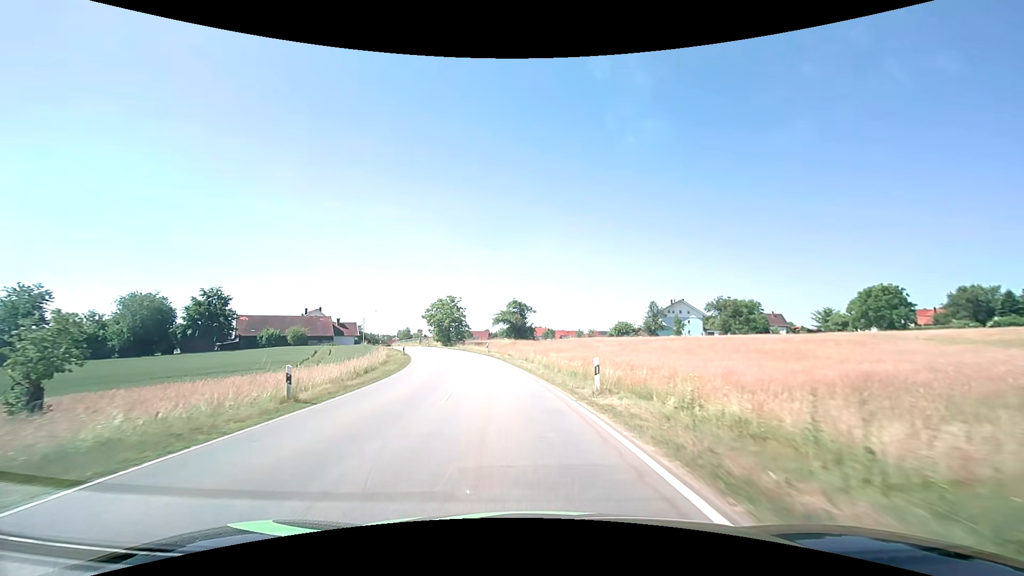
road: tertiary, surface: asphalt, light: Day
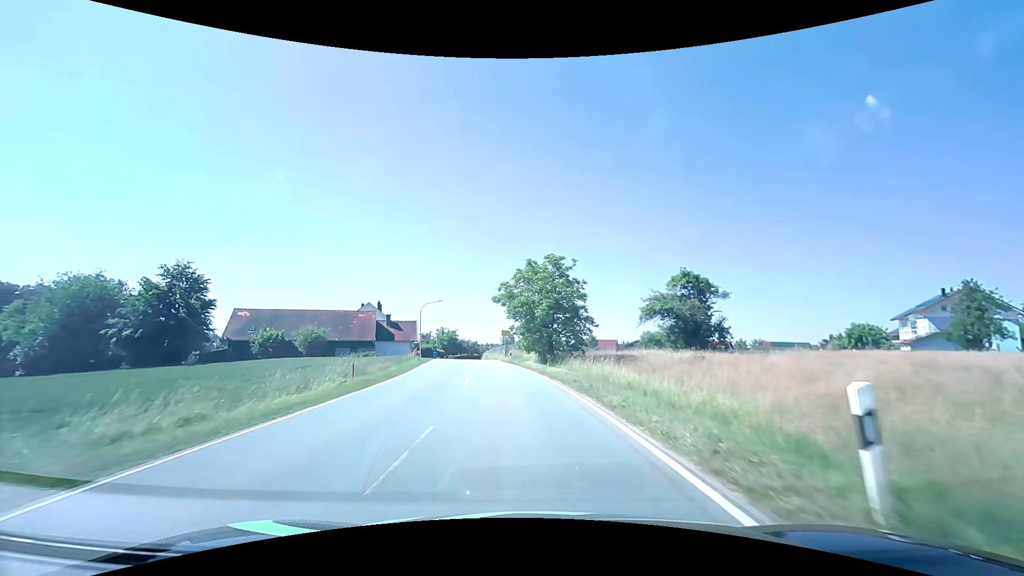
(-5.4, +43.7) m; -14°
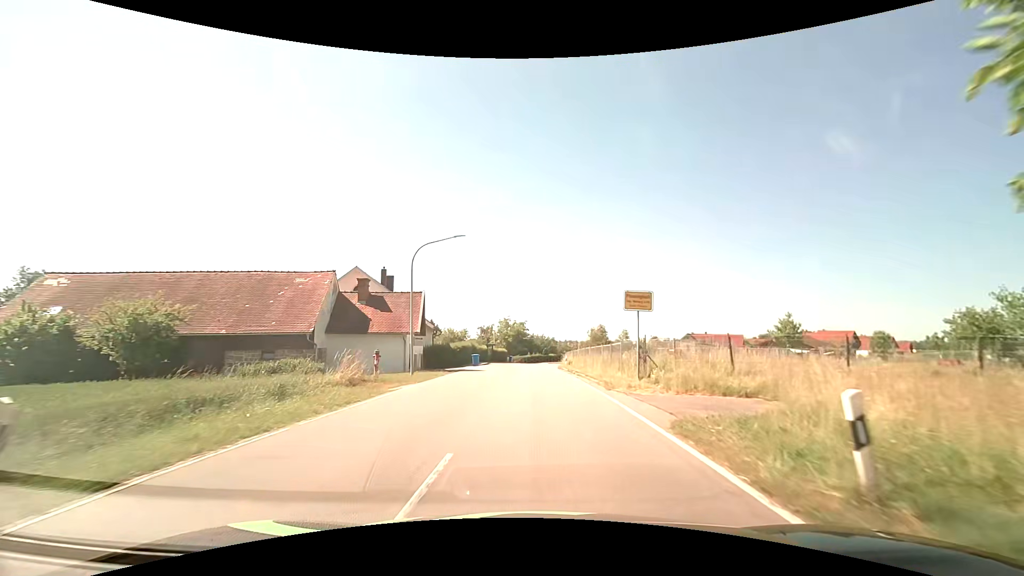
(-3.6, +37.9) m; -9°
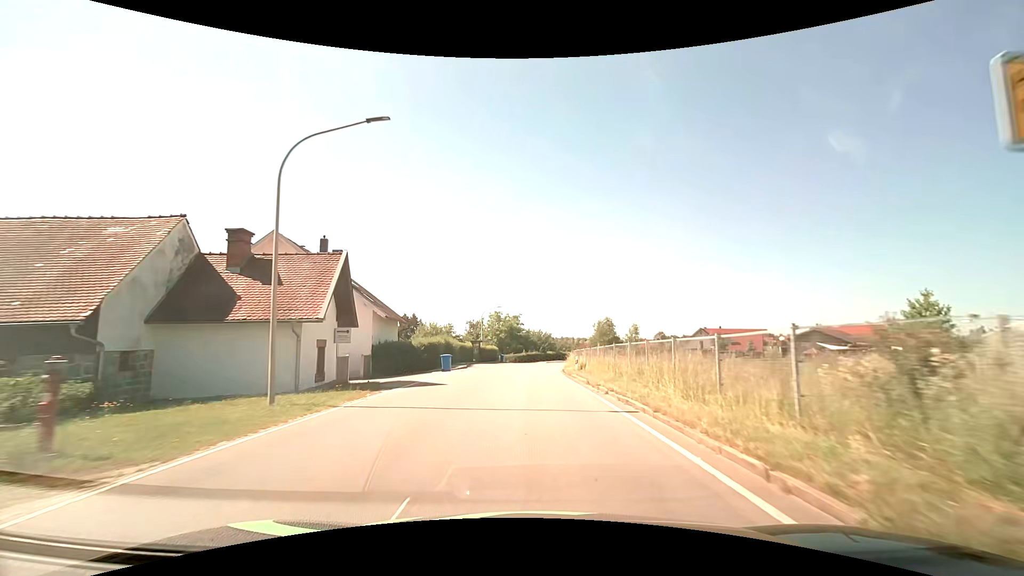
(+0.1, +13.9) m; +1°
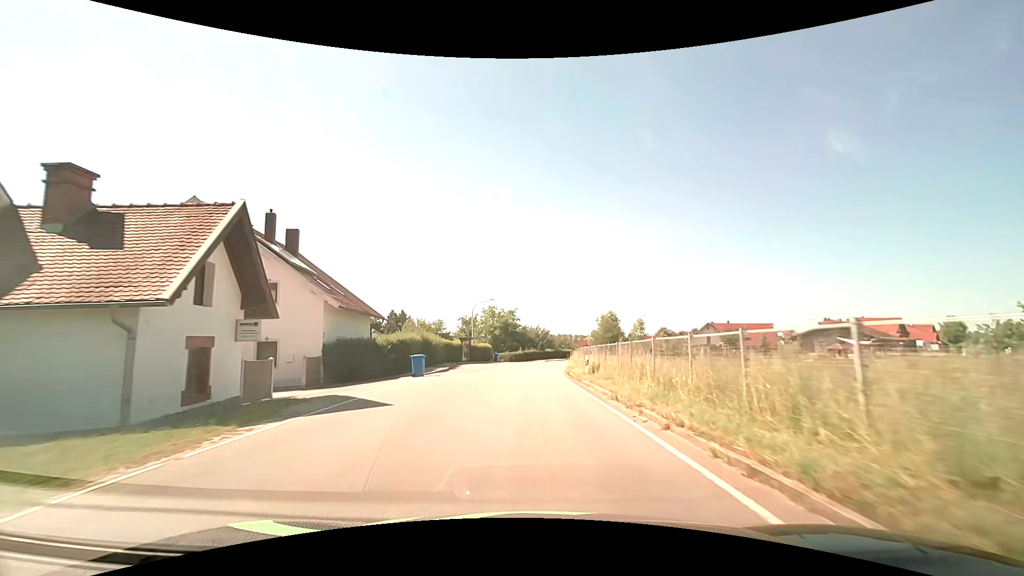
(0.0, +7.2) m; 0°
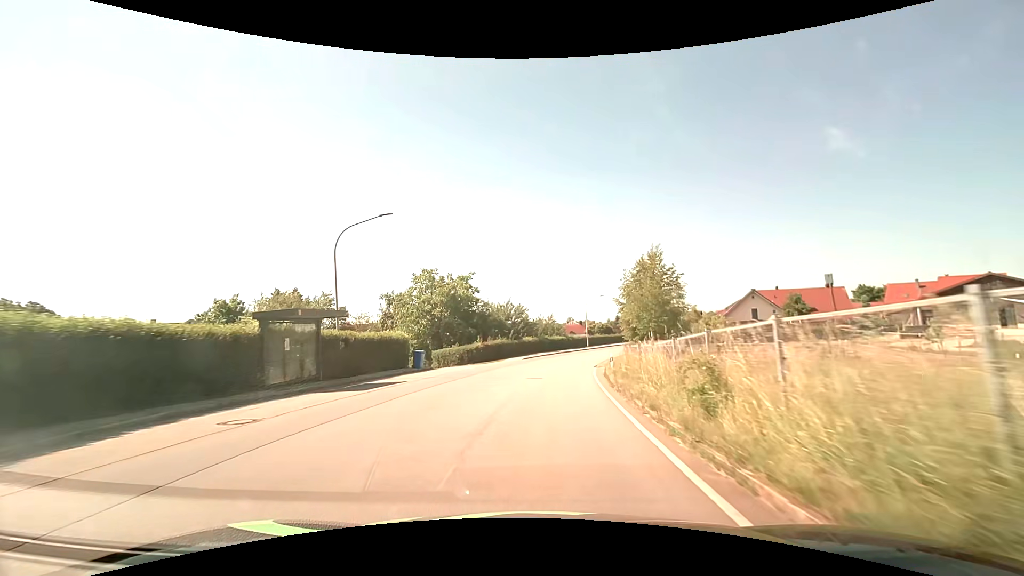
(+0.4, +36.3) m; +3°
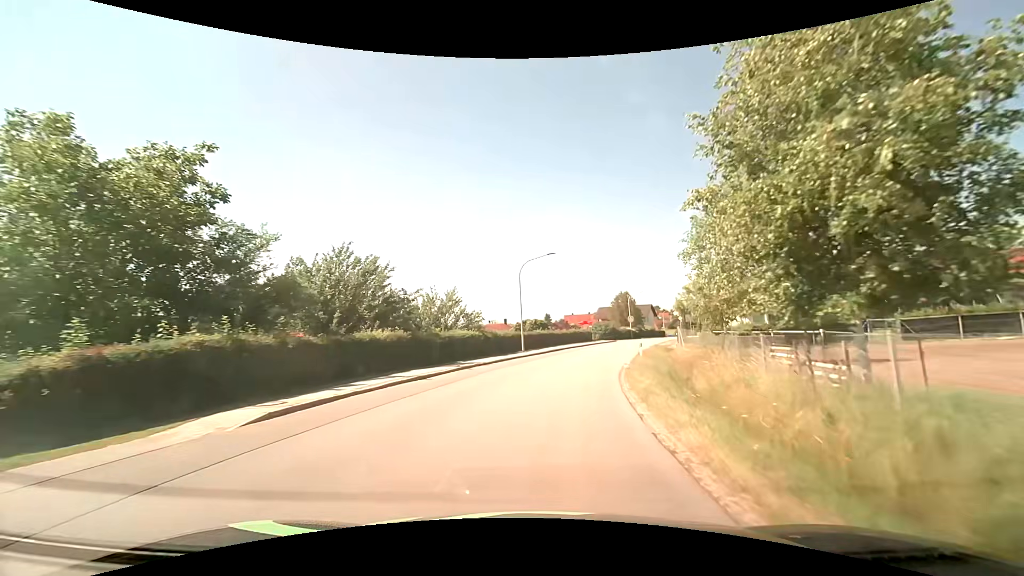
(+2.4, +33.9) m; +9°
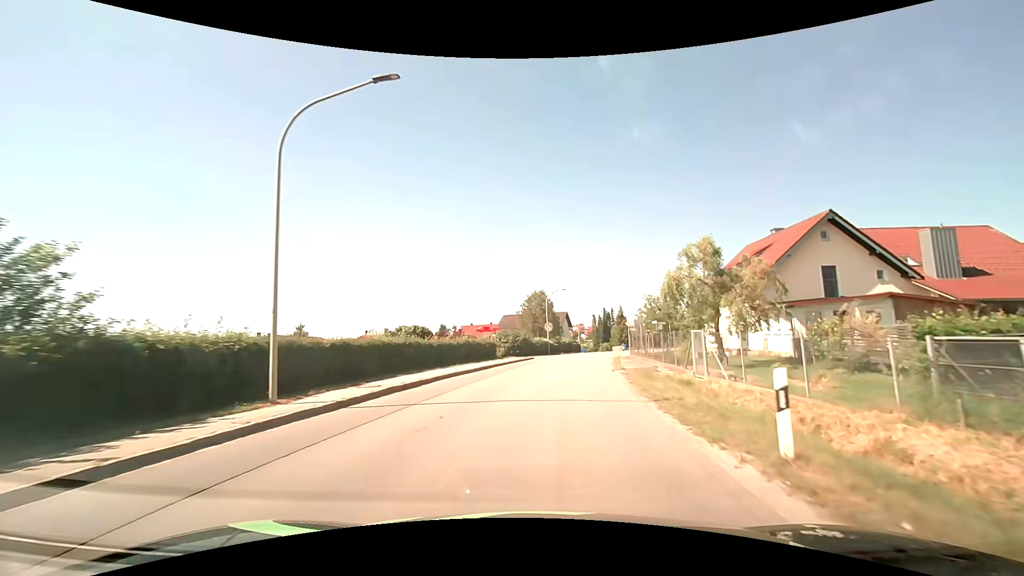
(+2.3, +25.6) m; +11°
(0, +10) (+1, +20) (+3, +30) (+4, +40) (+6, +50) (+8, +59) (+10, +69) (+12, +79) (+14, +89) (+15, +99) m
